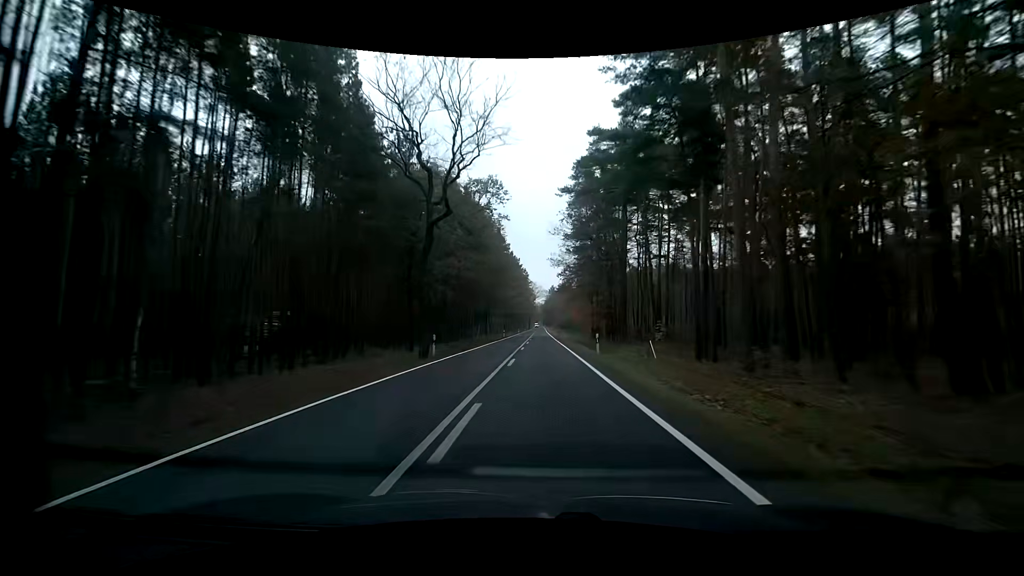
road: primary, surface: asphalt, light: Day
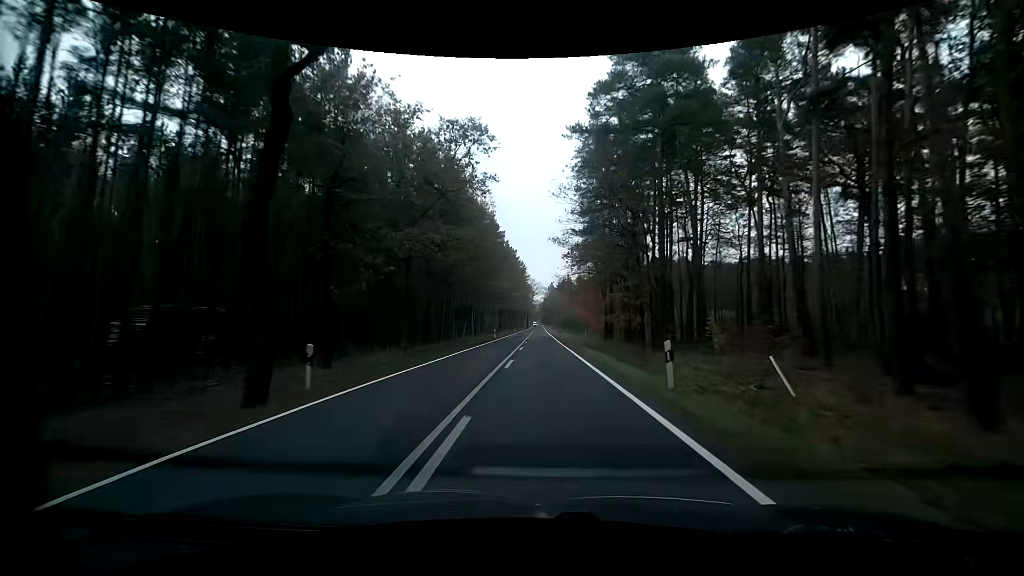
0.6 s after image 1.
(-0.1, +13.6) m; 0°
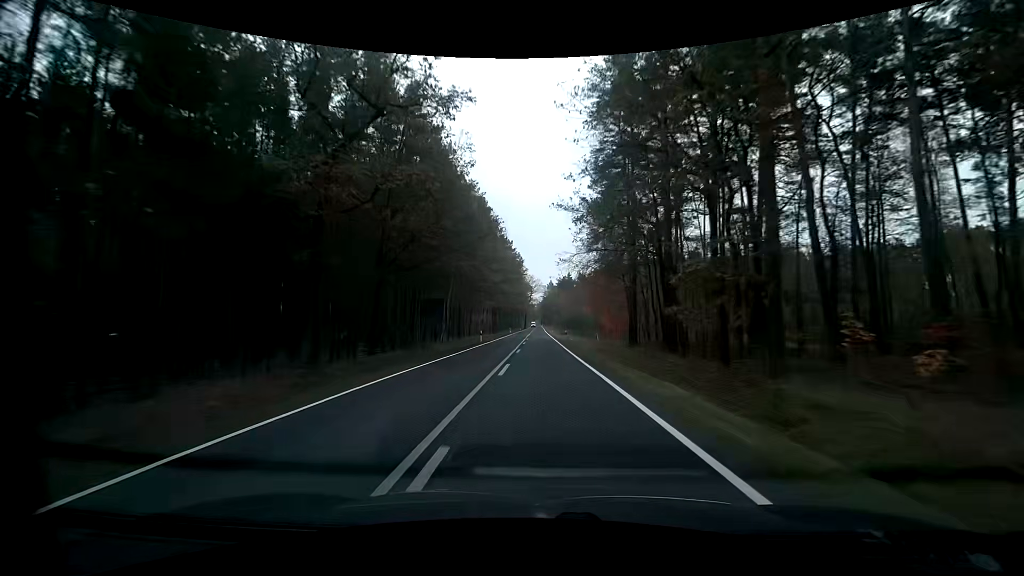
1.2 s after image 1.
(0.0, +13.9) m; 0°
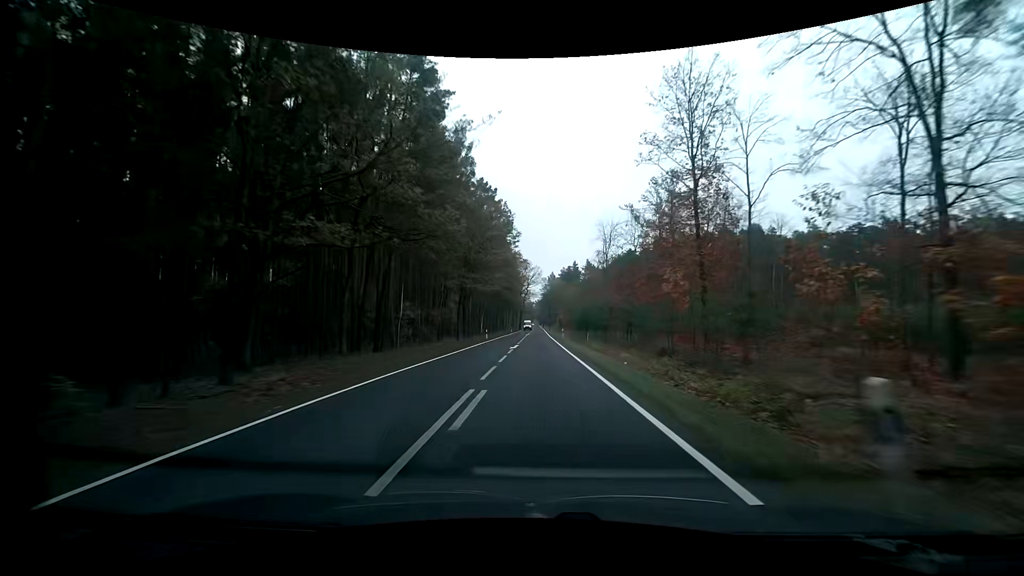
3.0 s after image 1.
(+0.1, +43.8) m; +1°
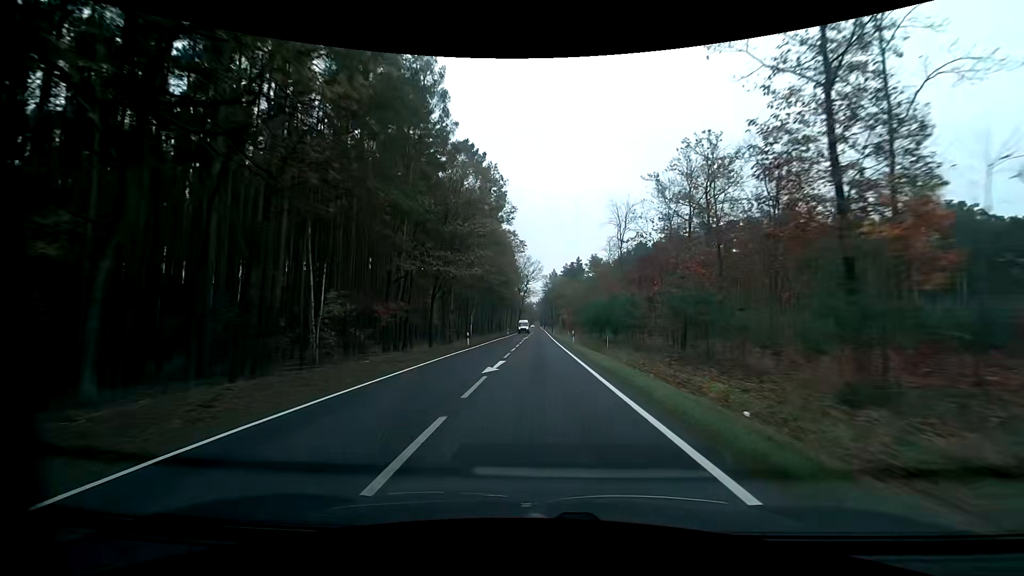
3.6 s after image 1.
(0.0, +15.2) m; -1°
